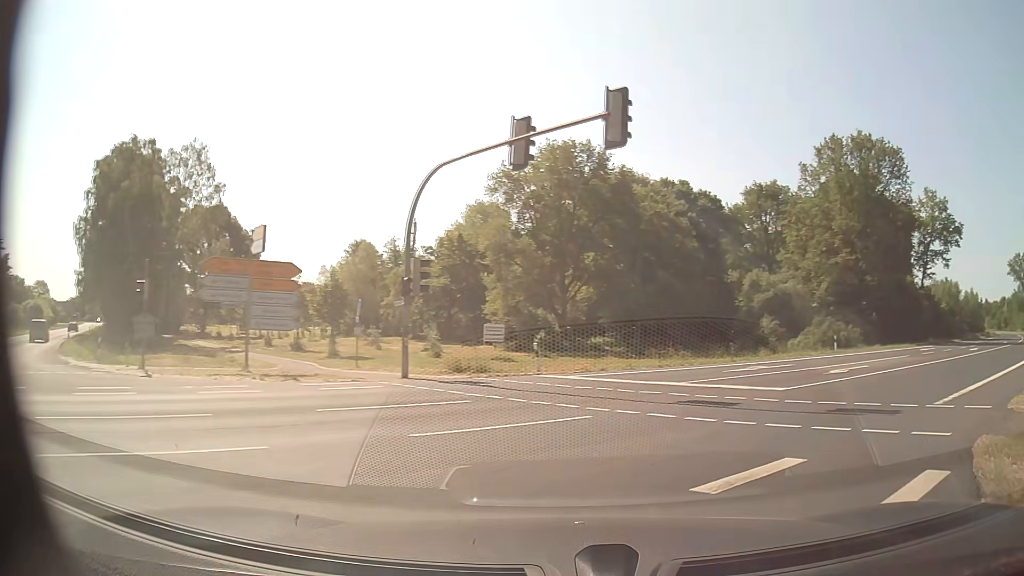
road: secondary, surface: asphalt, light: Day
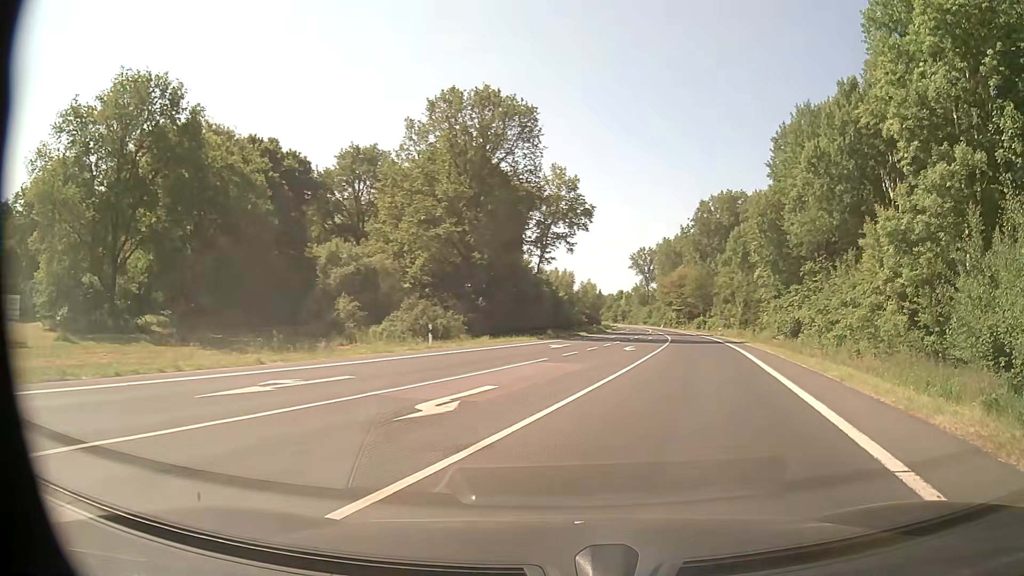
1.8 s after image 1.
(+3.6, +11.4) m; +34°
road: primary
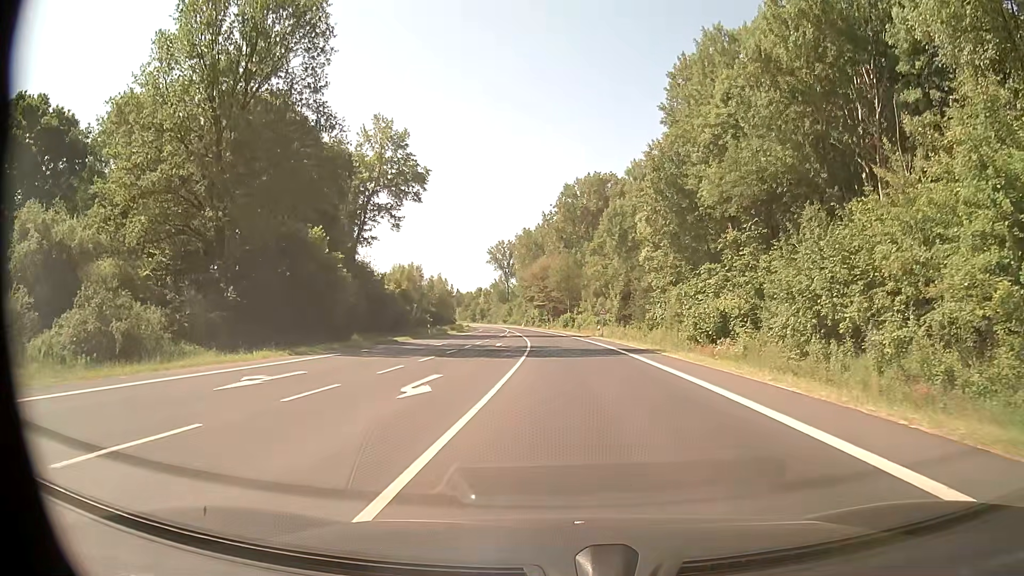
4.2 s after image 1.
(+3.7, +21.6) m; +12°
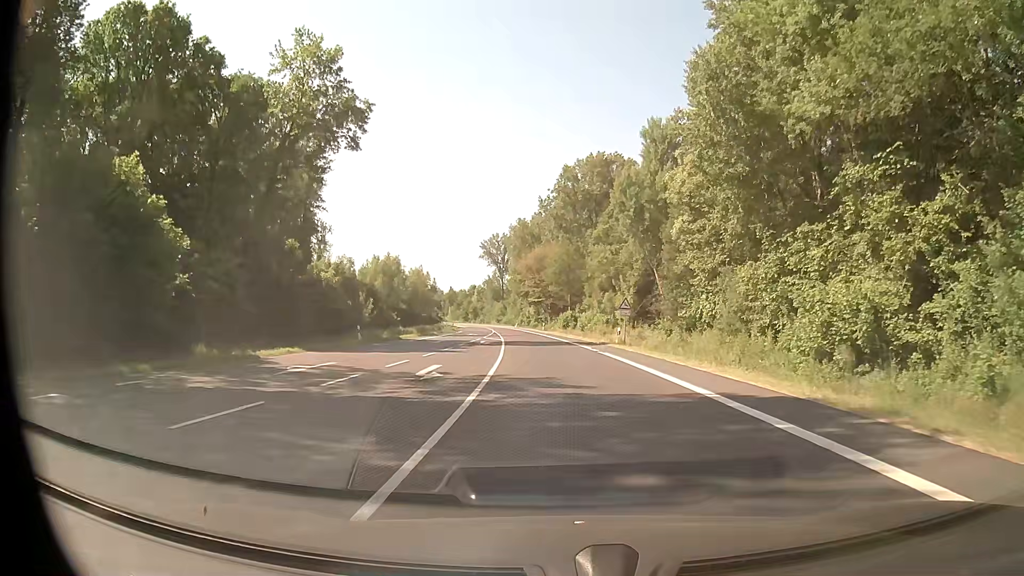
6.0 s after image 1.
(+0.1, +21.7) m; 0°
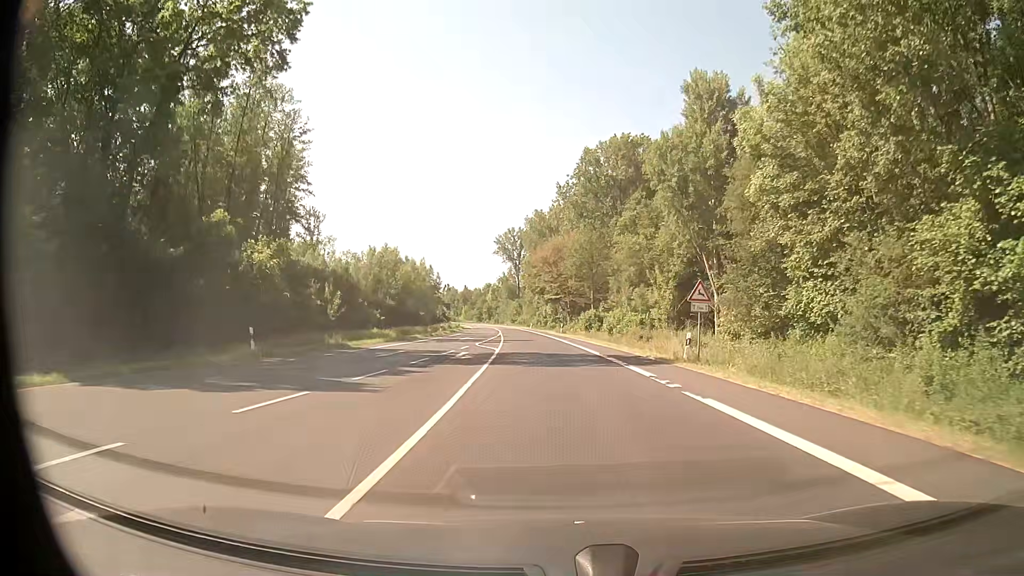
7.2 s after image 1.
(-0.2, +16.9) m; -2°
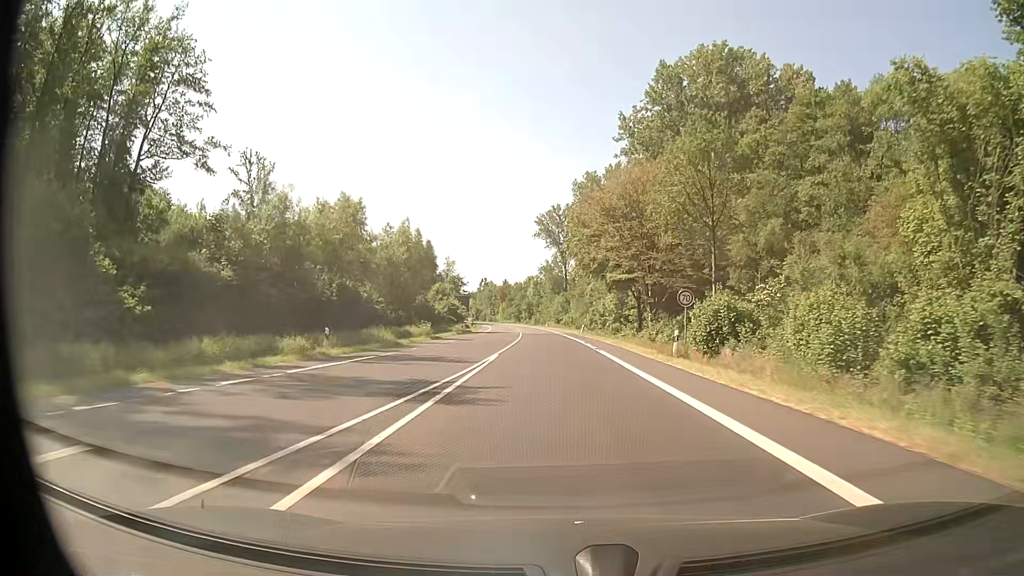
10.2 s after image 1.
(-2.0, +49.4) m; -4°
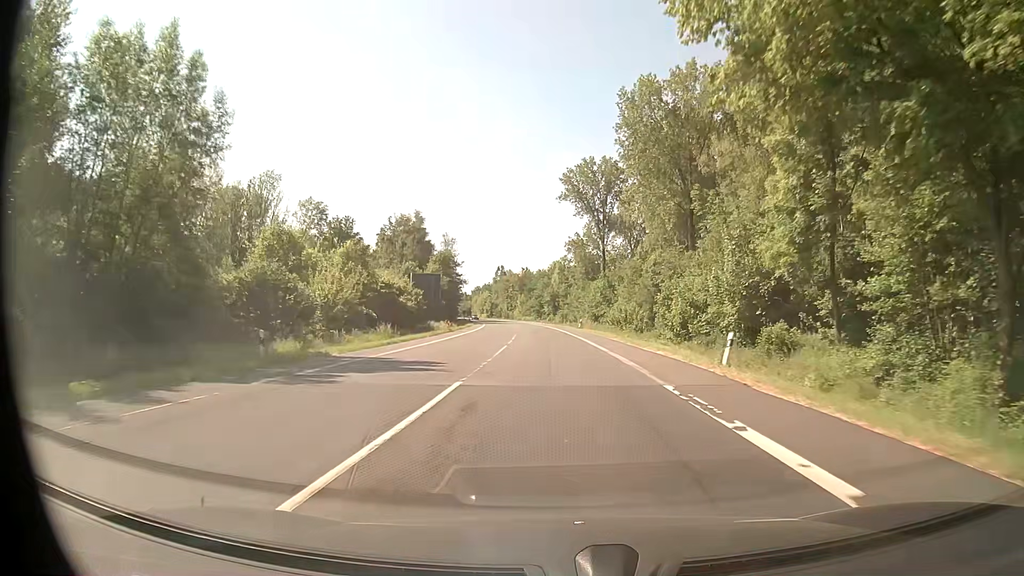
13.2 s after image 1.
(-1.0, +55.6) m; -2°
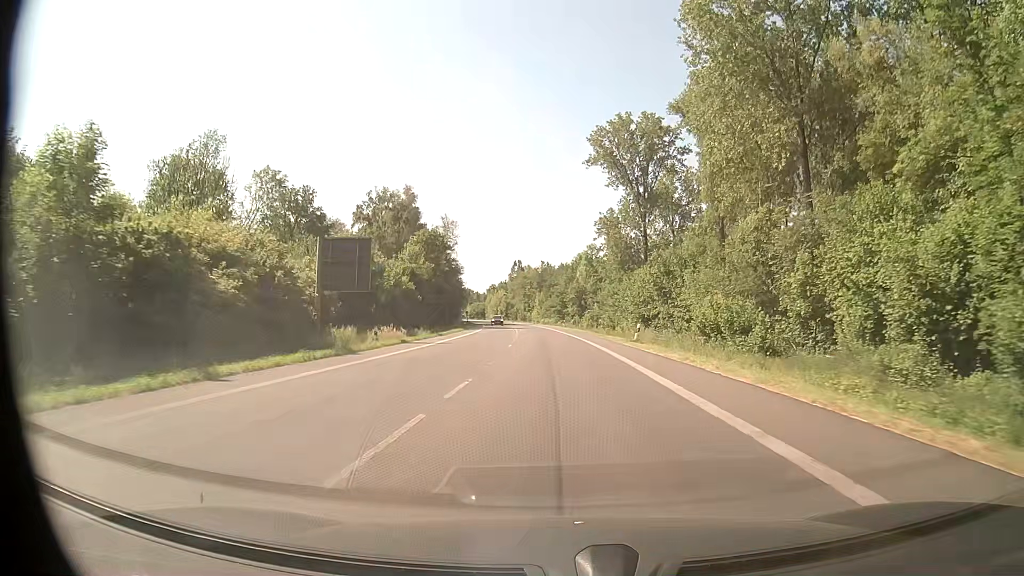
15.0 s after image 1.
(-0.6, +33.5) m; -2°
(0, +10) (0, +20) (-1, +30) (-1, +40) (-2, +50) (-2, +60) (-3, +70) (-4, +80) (-5, +90) (-6, +100) m
